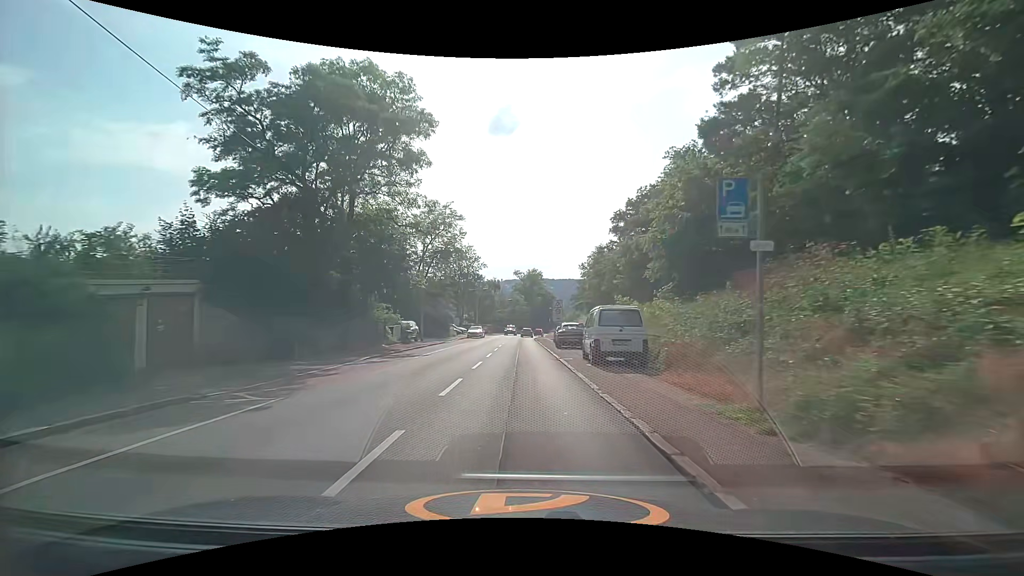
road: secondary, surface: asphalt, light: Day
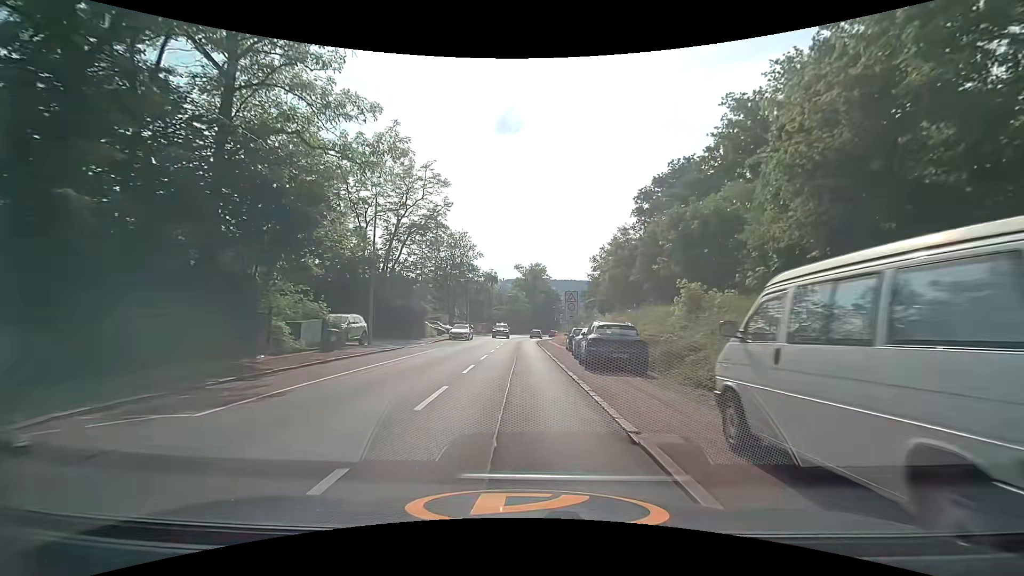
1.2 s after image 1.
(+0.1, +14.2) m; +1°
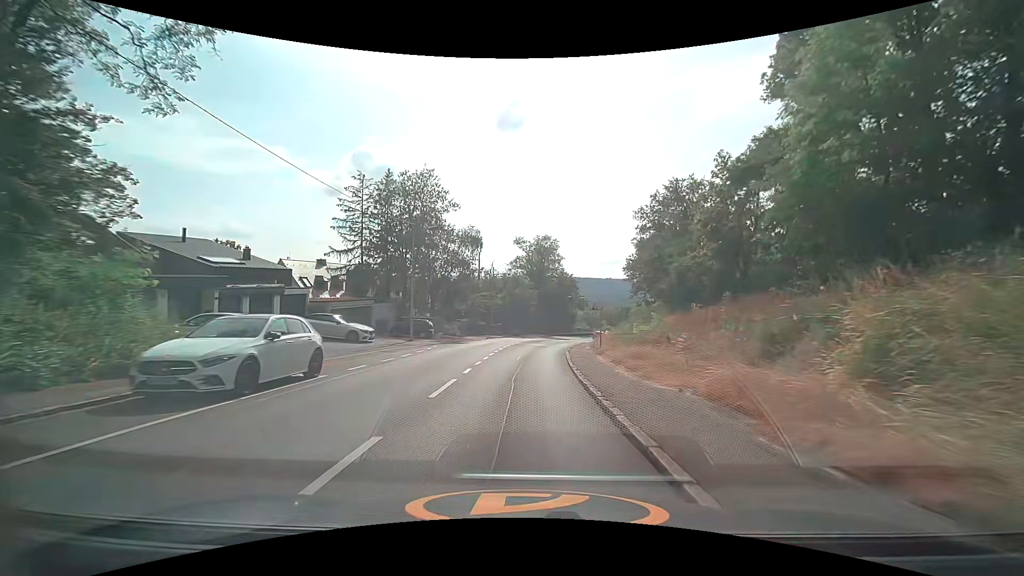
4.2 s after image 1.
(-0.3, +36.1) m; 0°
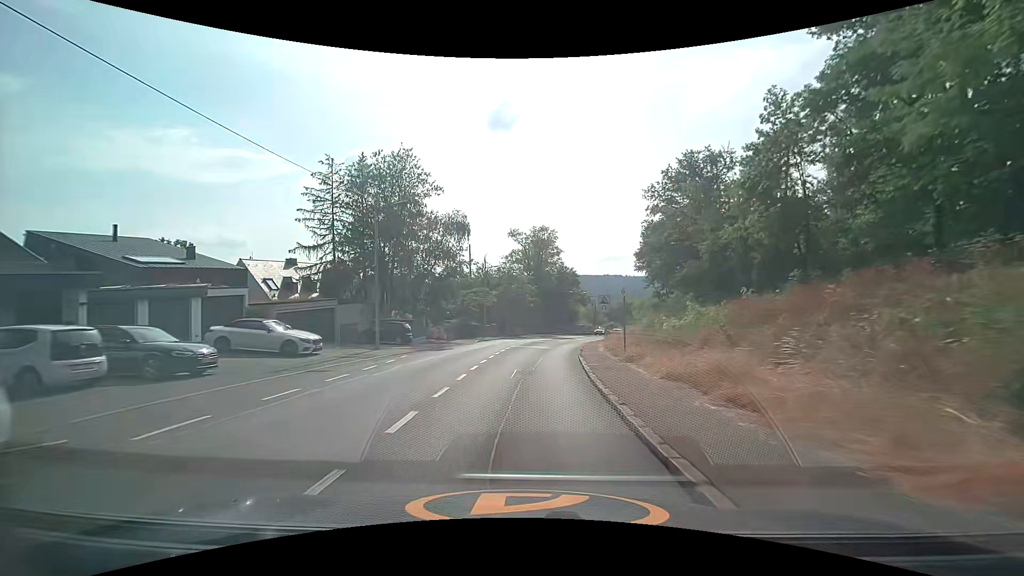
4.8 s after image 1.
(0.0, +7.3) m; 0°
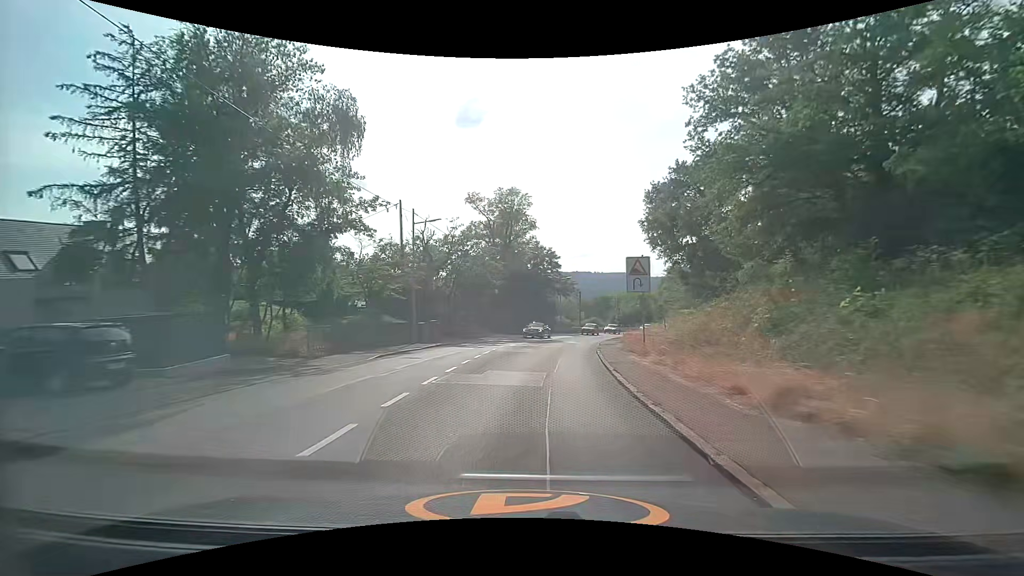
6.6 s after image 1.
(+0.3, +21.8) m; +3°
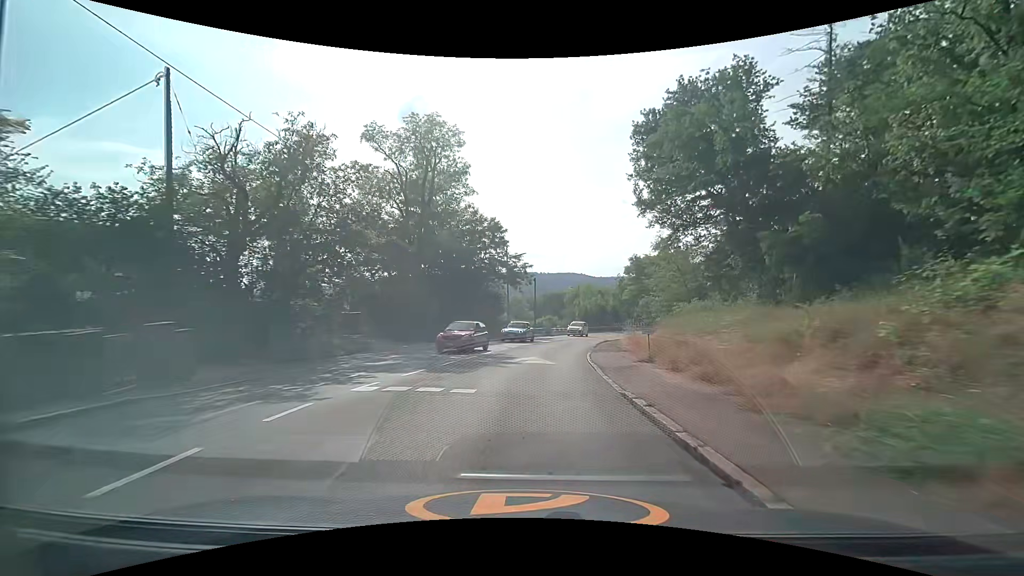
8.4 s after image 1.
(+1.3, +21.1) m; +6°
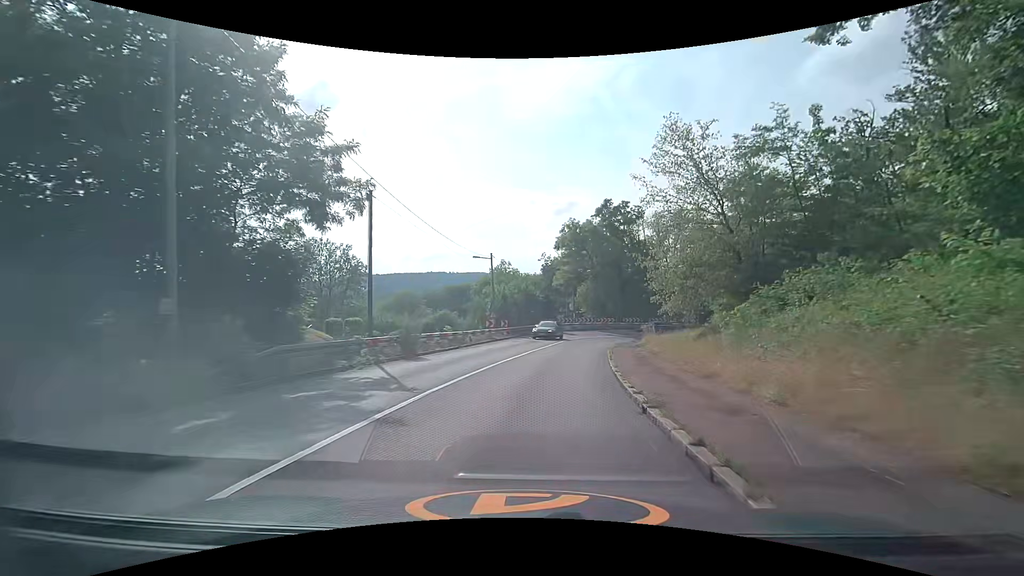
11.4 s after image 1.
(+3.2, +33.4) m; +10°
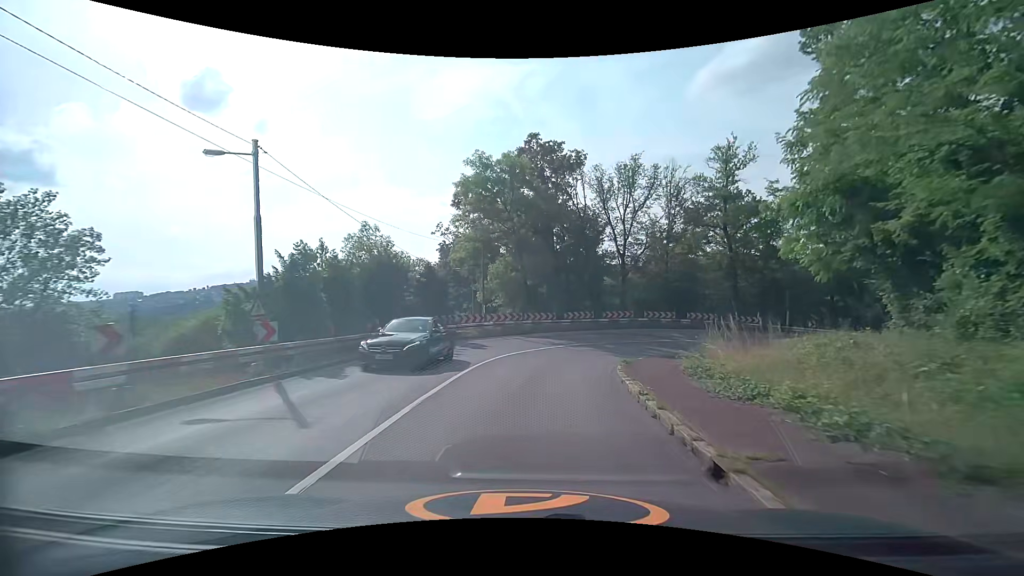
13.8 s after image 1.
(+2.7, +26.4) m; +11°
(0, +10) (+2, +20) (+7, +28) (+15, +34) (+25, +35) (+35, +32) (+43, +27) (+52, +22) (+60, +16) (+68, +11) m
